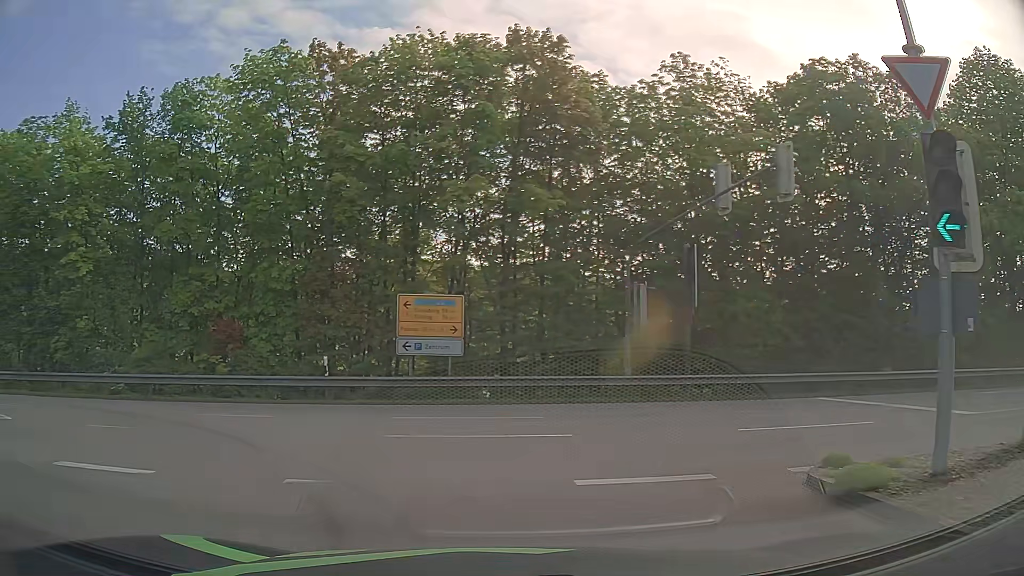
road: tertiary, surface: asphalt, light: Day
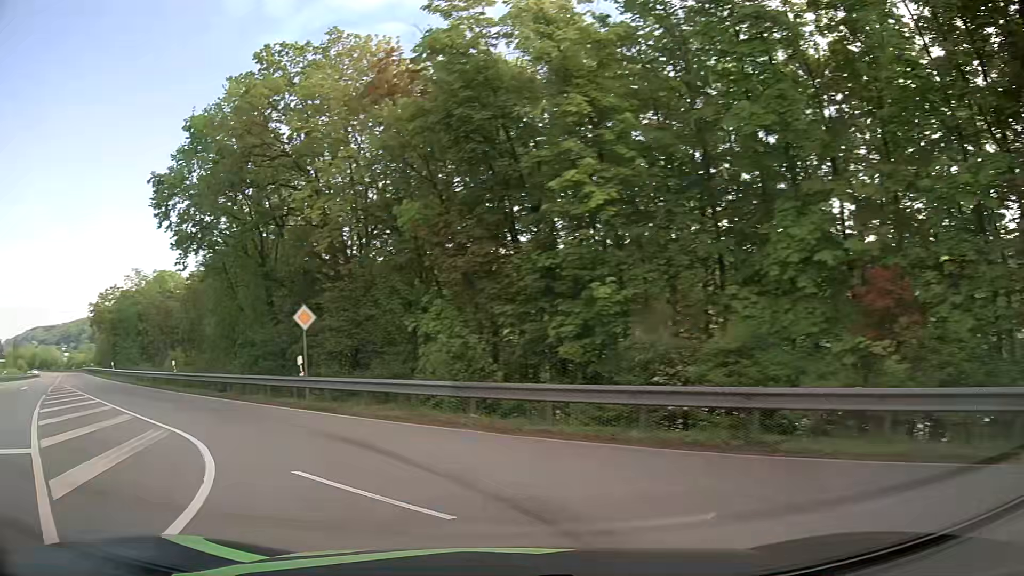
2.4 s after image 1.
(-5.6, +11.7) m; -48°
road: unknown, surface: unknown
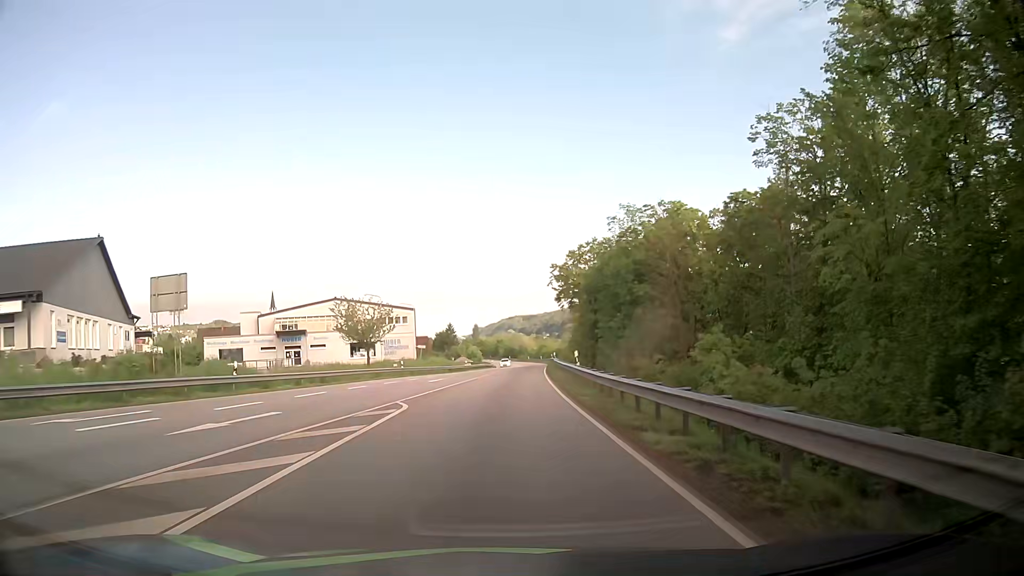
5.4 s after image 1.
(-16.3, +26.7) m; -45°
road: primary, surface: asphalt
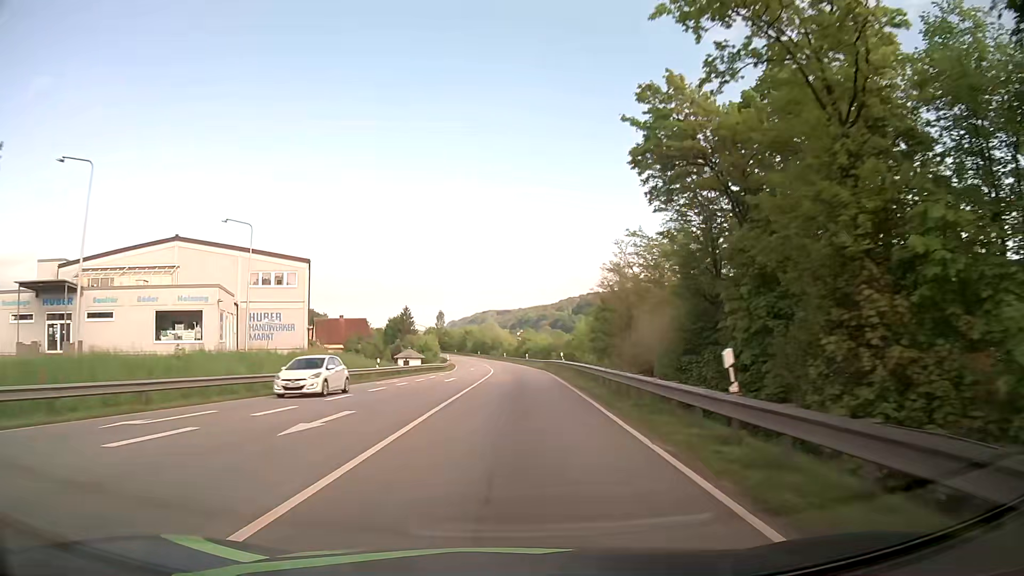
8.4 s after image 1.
(+1.0, +50.3) m; +2°
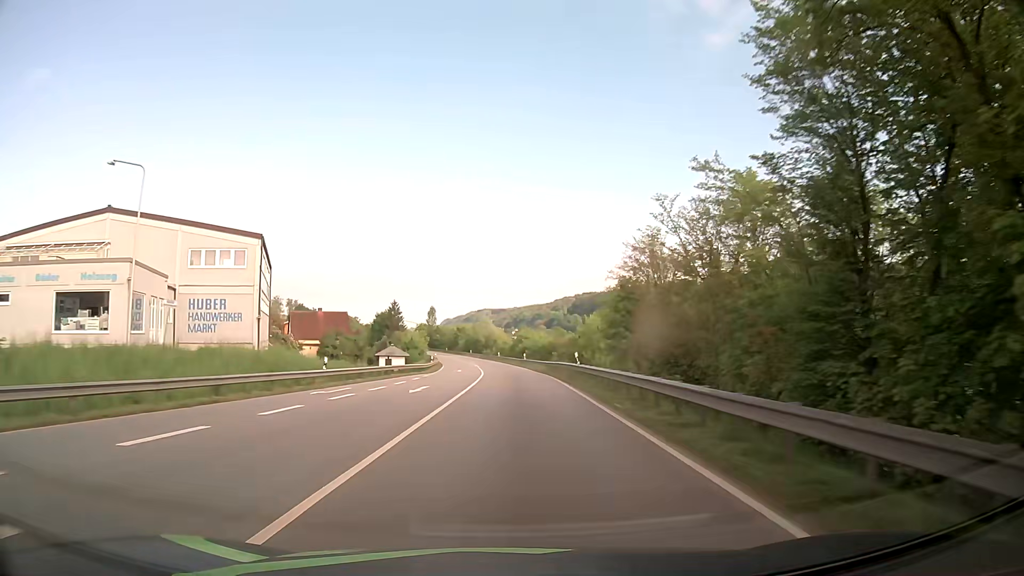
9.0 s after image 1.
(+0.1, +11.9) m; 0°
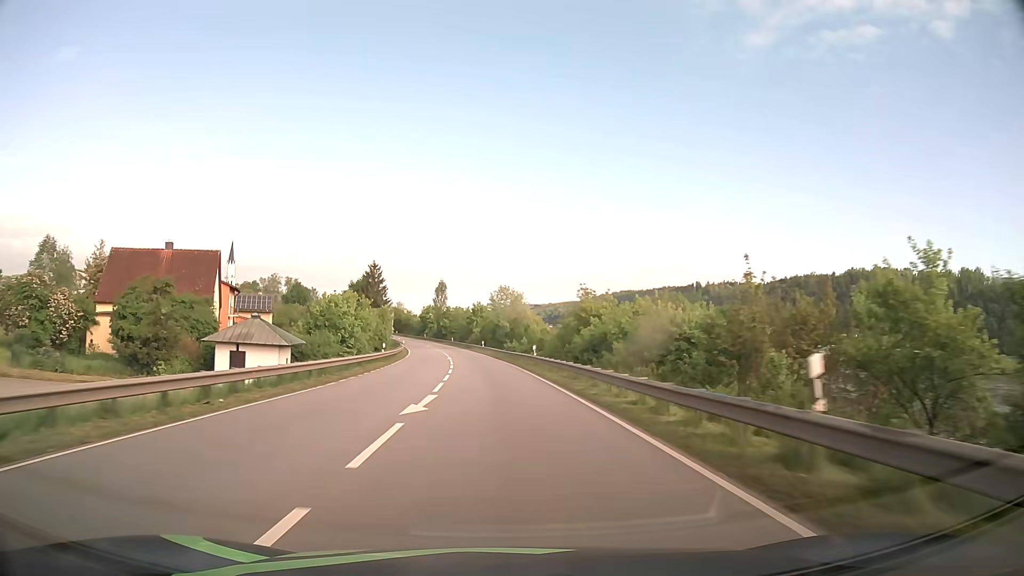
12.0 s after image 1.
(-0.4, +63.1) m; -2°
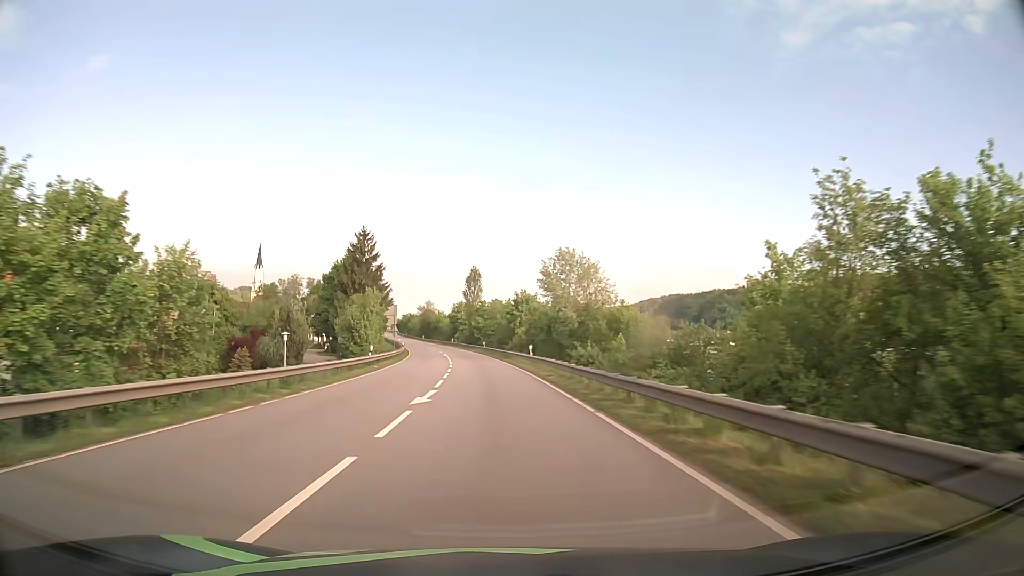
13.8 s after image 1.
(-1.3, +39.6) m; -4°
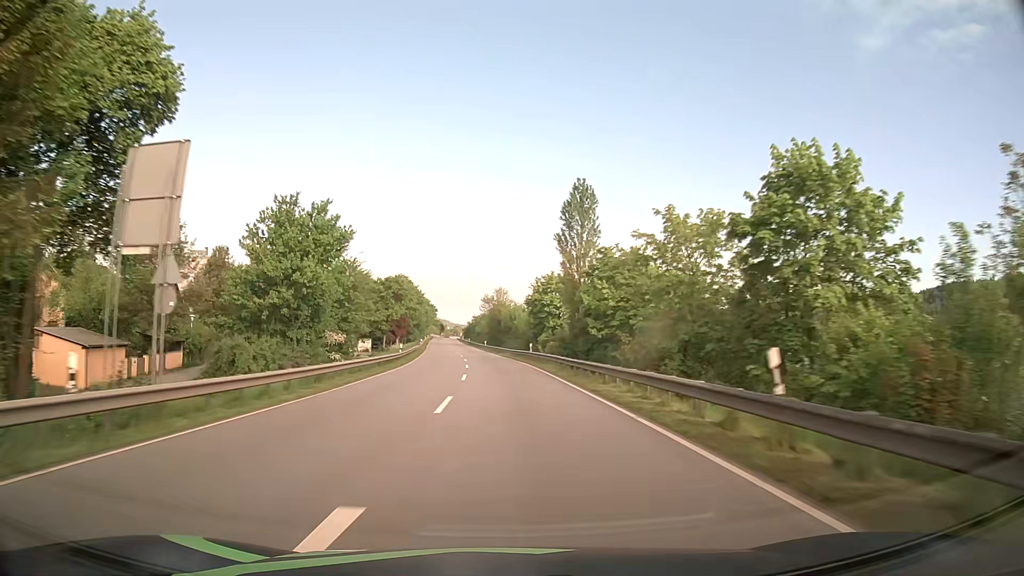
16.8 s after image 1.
(-4.8, +69.3) m; -8°
(0, +10) (0, +20) (-1, +30) (-1, +40) (-2, +50) (-2, +60) (-3, +70) (-4, +80) (-5, +90) (-6, +100) m
